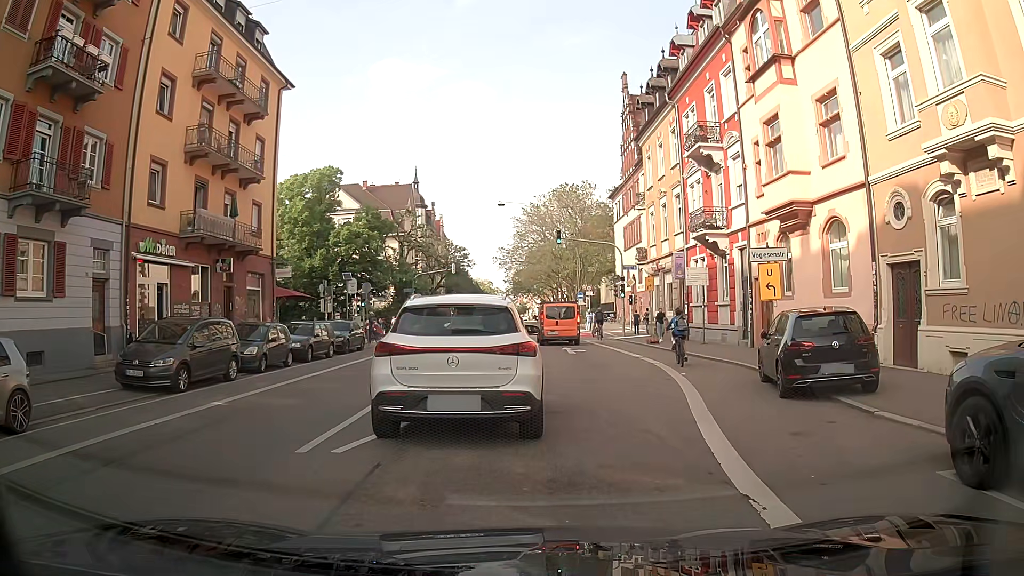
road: secondary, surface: asphalt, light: Day
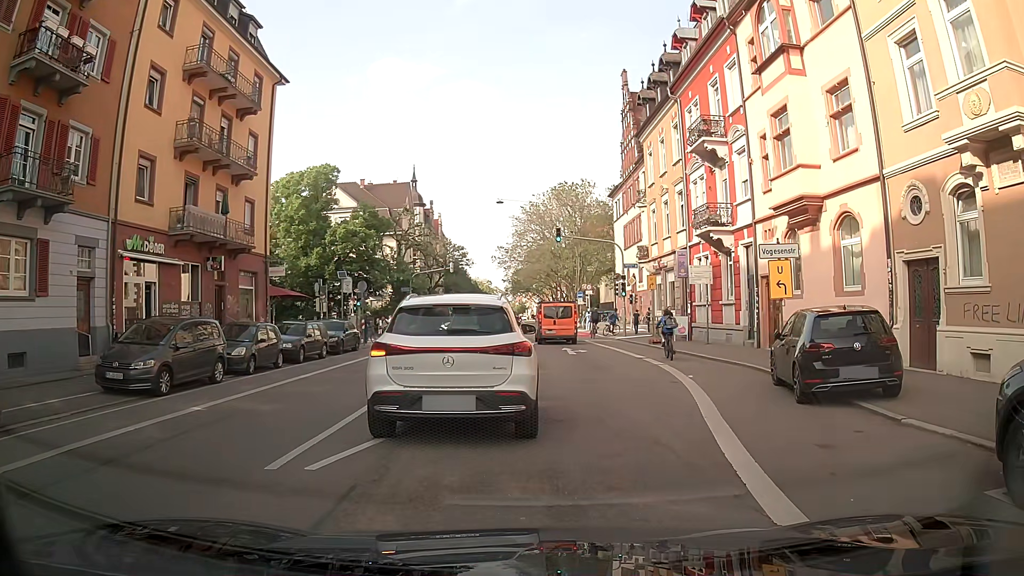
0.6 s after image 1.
(0.0, +0.8) m; -2°
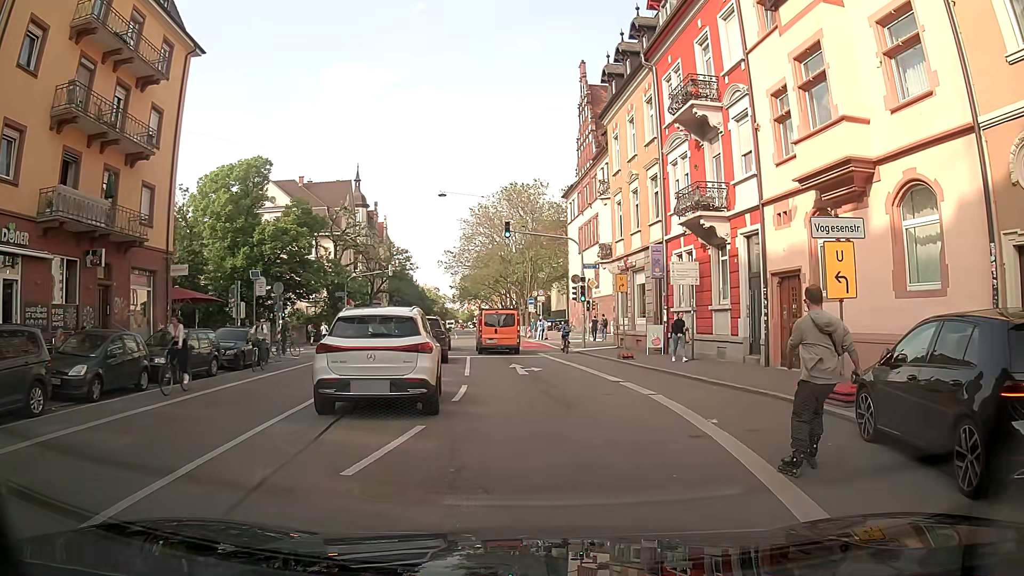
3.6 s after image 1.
(+0.4, +6.0) m; +5°
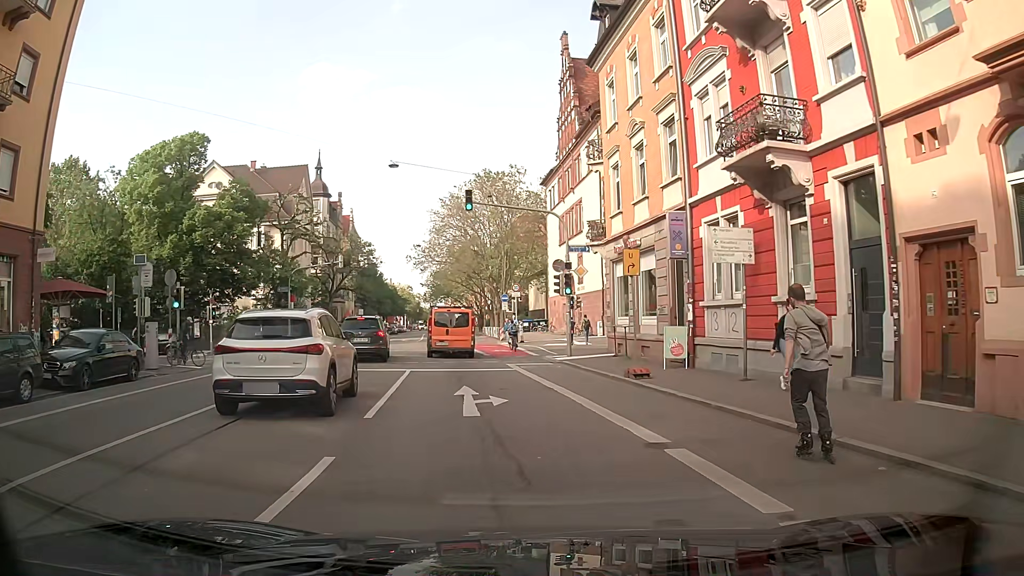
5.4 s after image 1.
(+0.4, +8.4) m; +4°
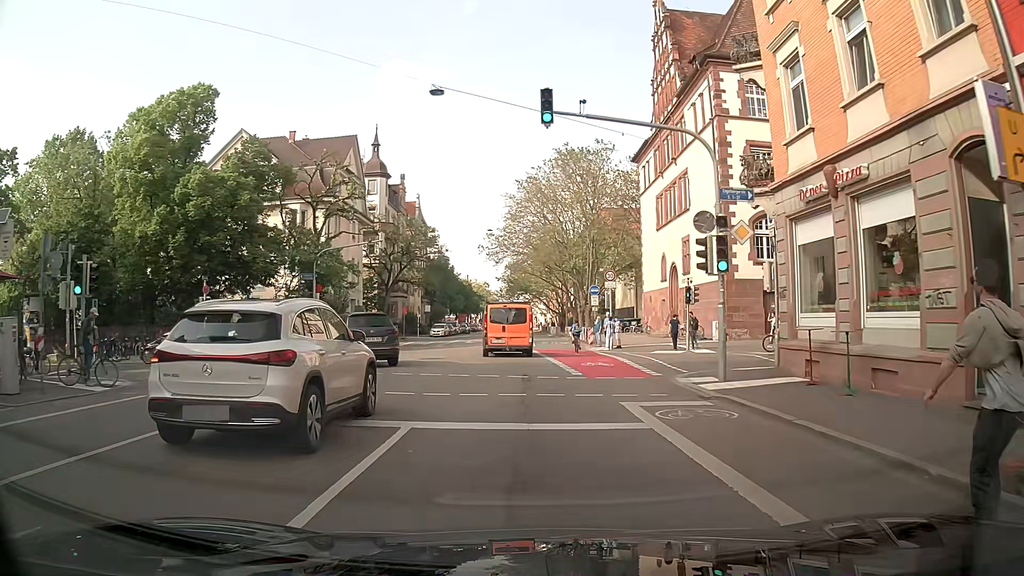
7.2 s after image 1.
(-0.6, +11.6) m; -5°
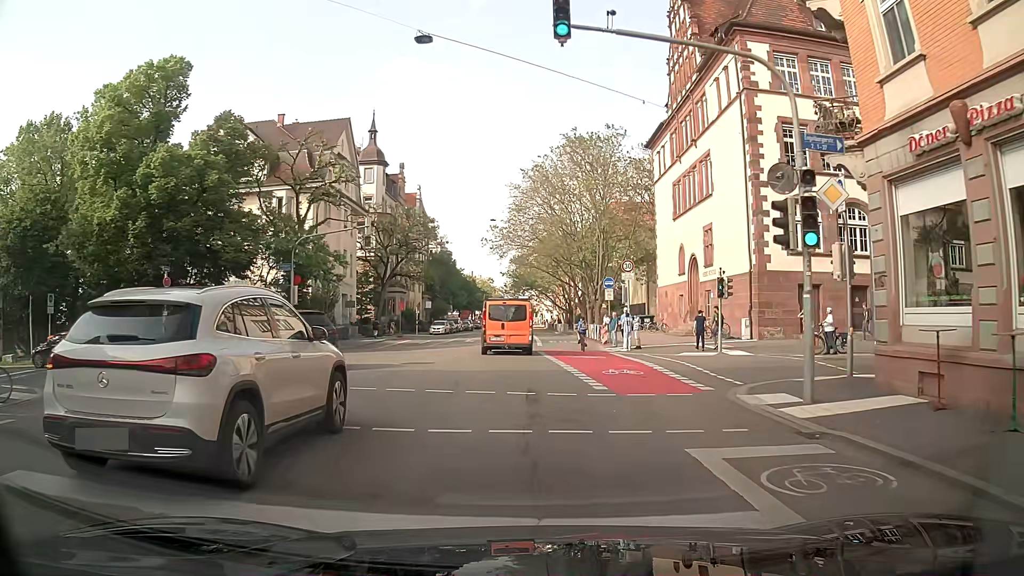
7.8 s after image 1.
(-0.1, +4.6) m; -2°
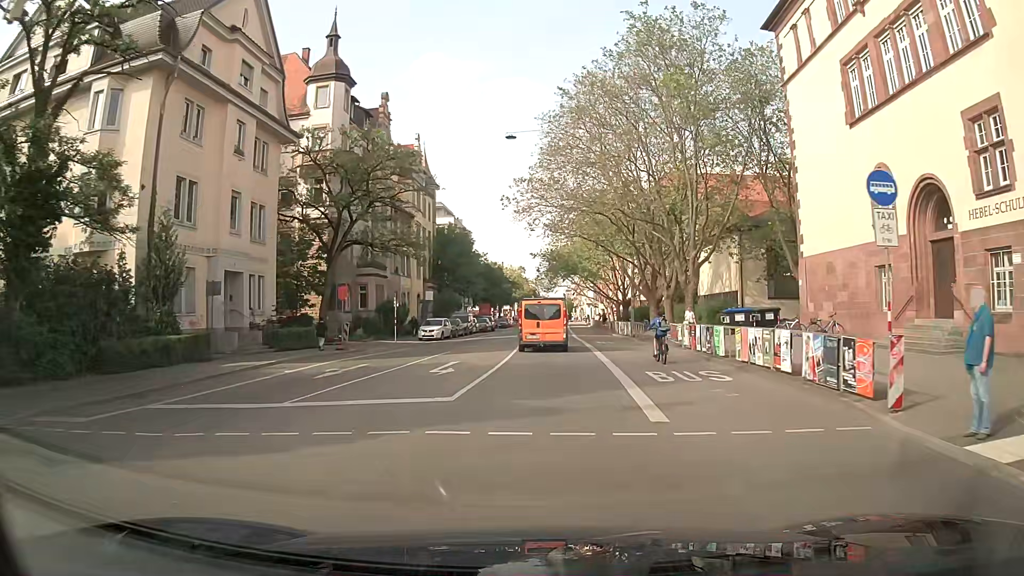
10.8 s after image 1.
(+0.2, +26.8) m; -1°
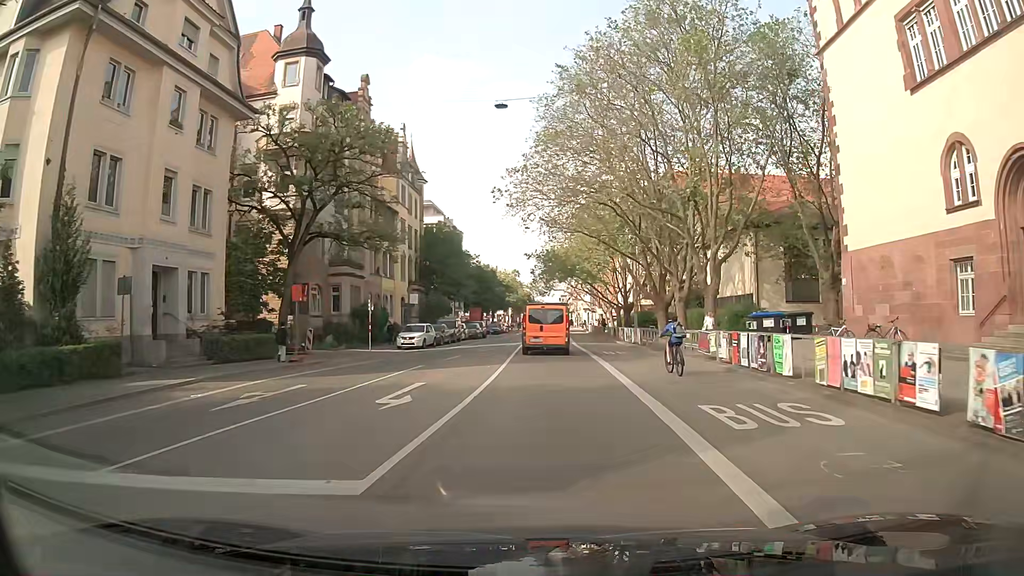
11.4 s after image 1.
(0.0, +5.7) m; +1°
(0, +10) (0, +20) (0, +30) (+1, +40) (+1, +50) (+1, +60) (+1, +70) (+2, +80) (+2, +90) (+2, +100) m
